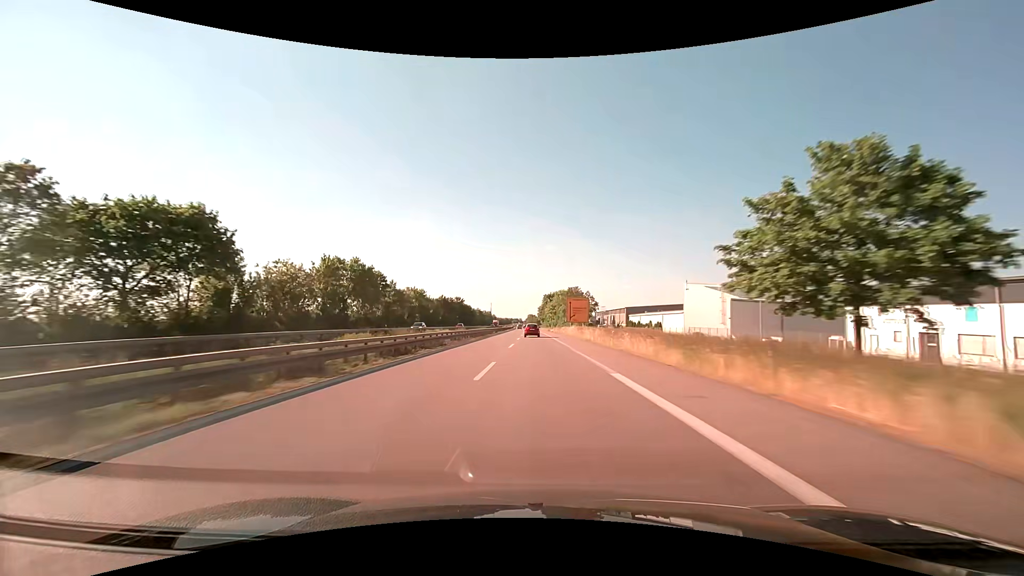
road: trunk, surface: asphalt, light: Day
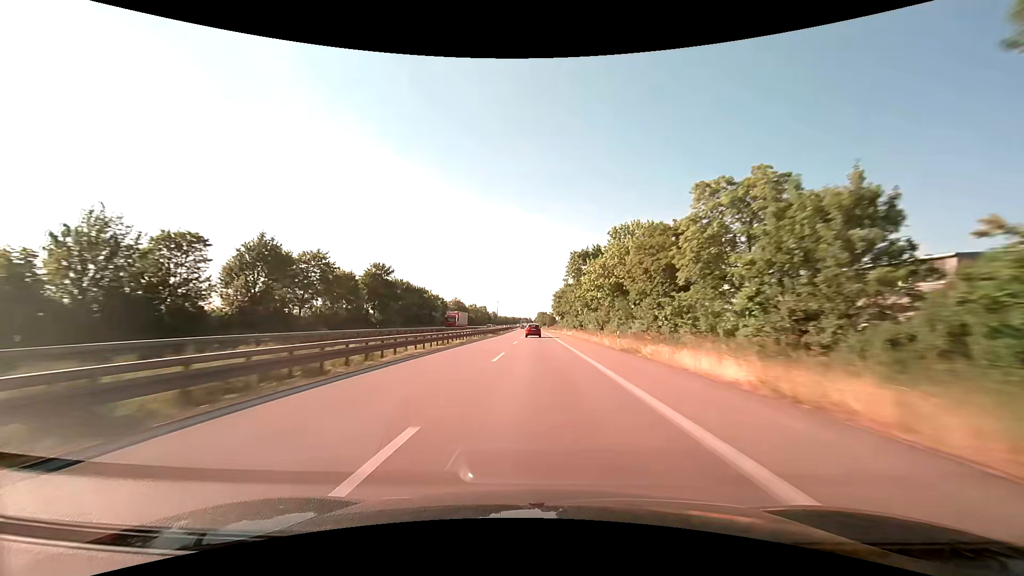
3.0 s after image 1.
(-1.1, +101.6) m; -1°
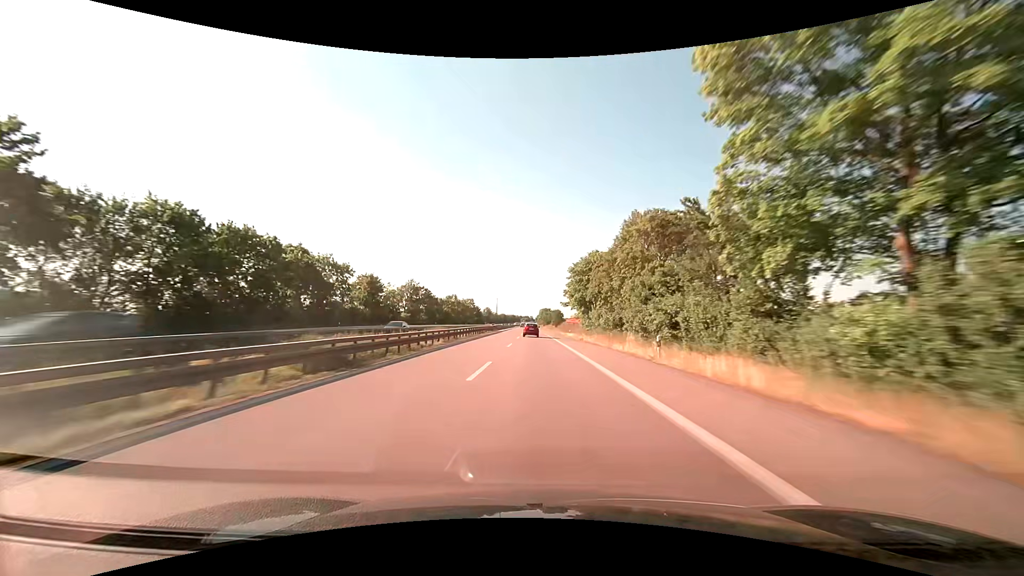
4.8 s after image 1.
(-0.1, +61.1) m; 0°
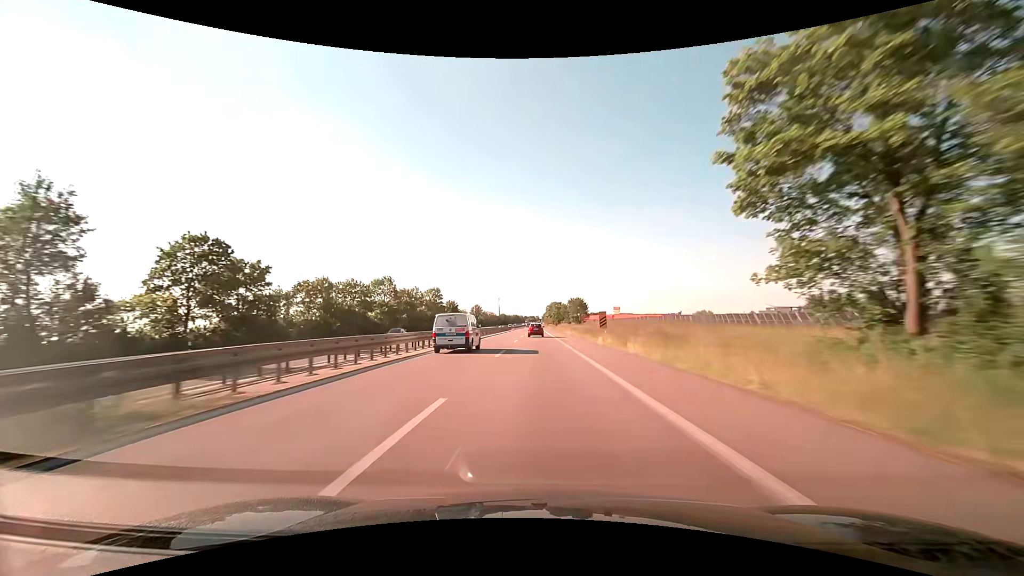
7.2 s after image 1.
(-0.2, +80.5) m; 0°
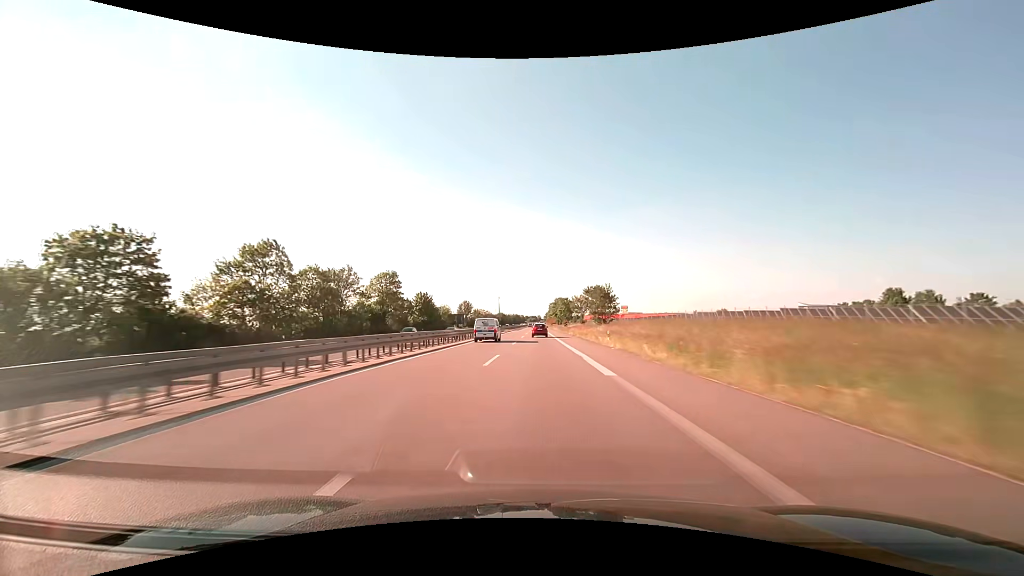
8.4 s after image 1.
(-0.1, +40.5) m; 0°
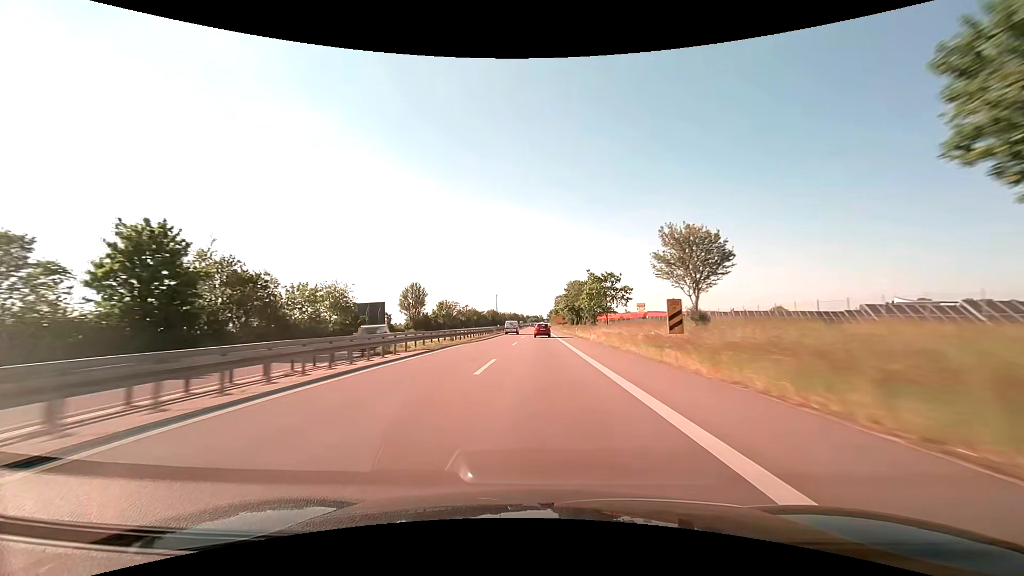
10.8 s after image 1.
(-0.1, +81.6) m; 0°
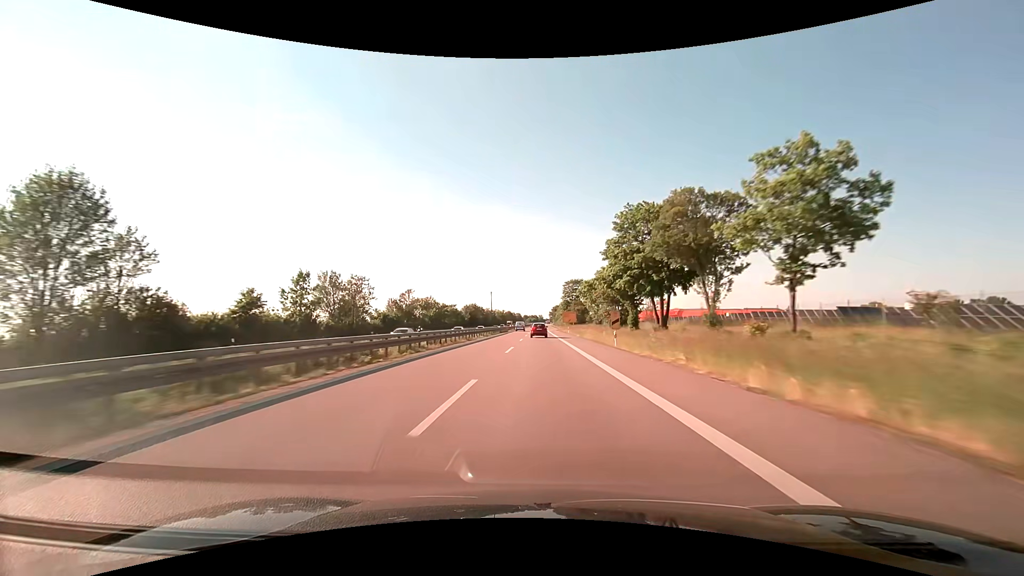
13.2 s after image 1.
(0.0, +81.8) m; 0°
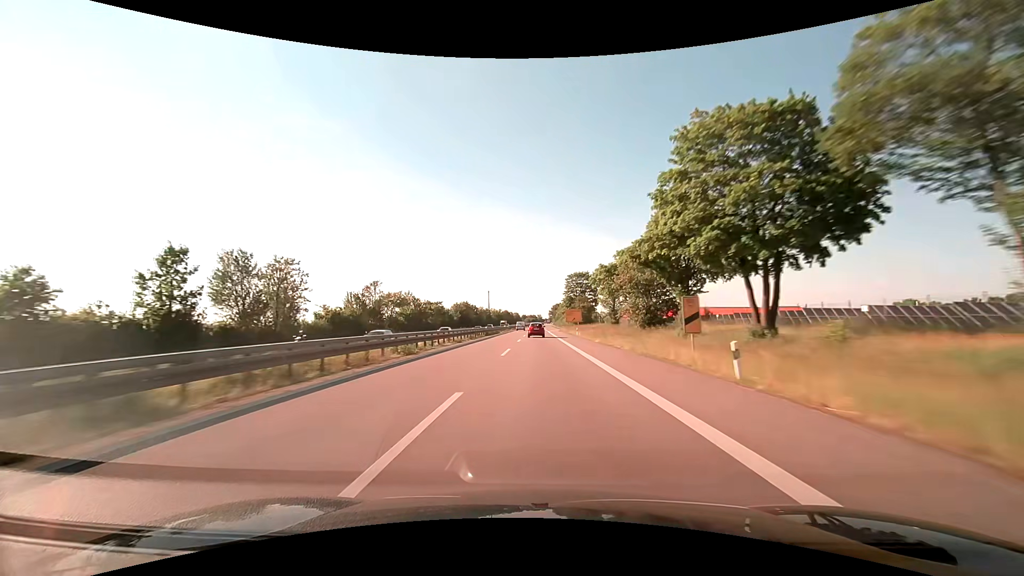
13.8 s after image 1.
(0.0, +20.3) m; 0°
(0, +10) (0, +20) (0, +30) (0, +40) (0, +50) (0, +60) (0, +70) (0, +80) (0, +90) (0, +100) m
